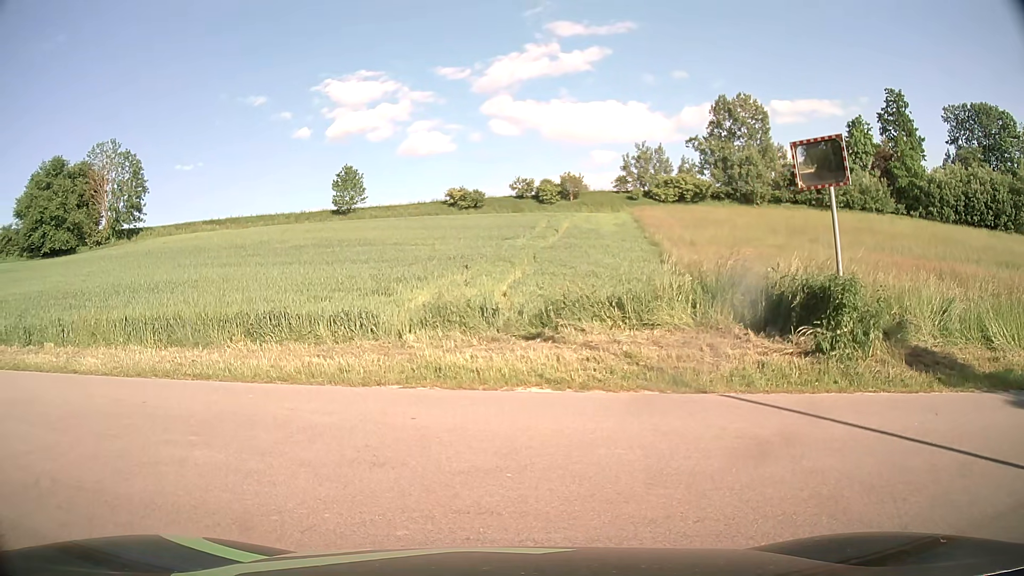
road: residential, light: Day
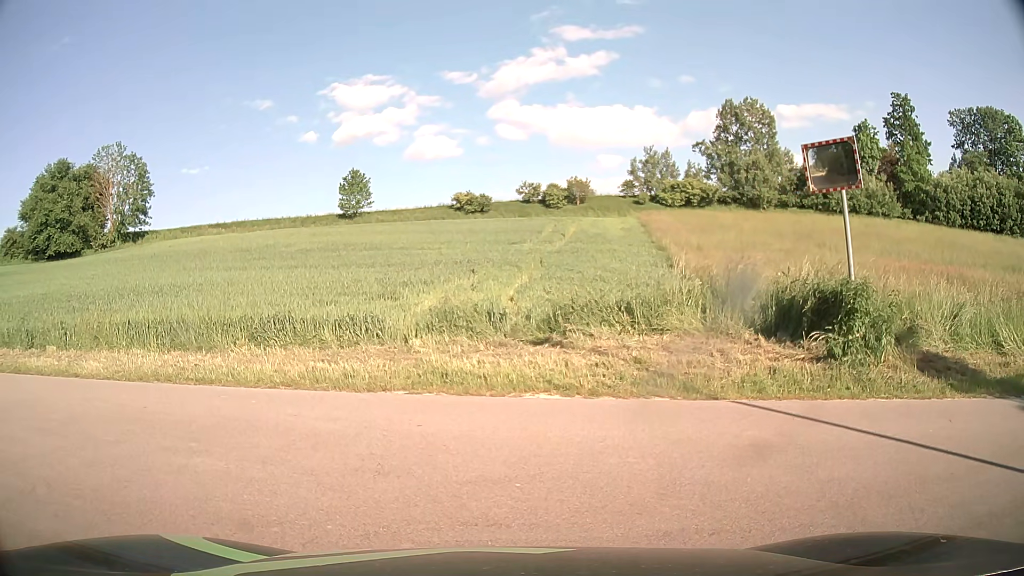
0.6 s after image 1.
(0.0, +0.2) m; 0°
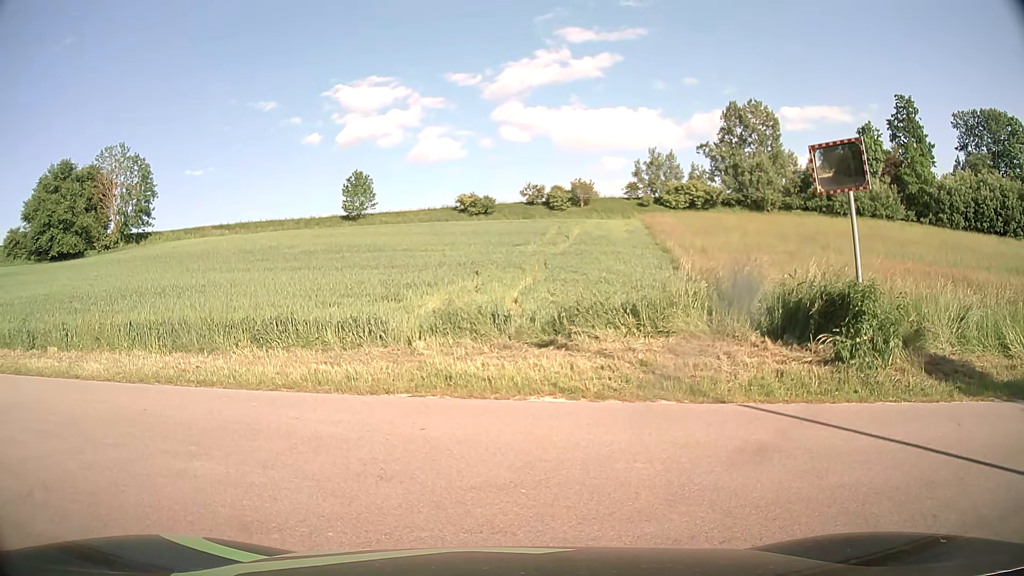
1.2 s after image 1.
(0.0, +0.1) m; 0°
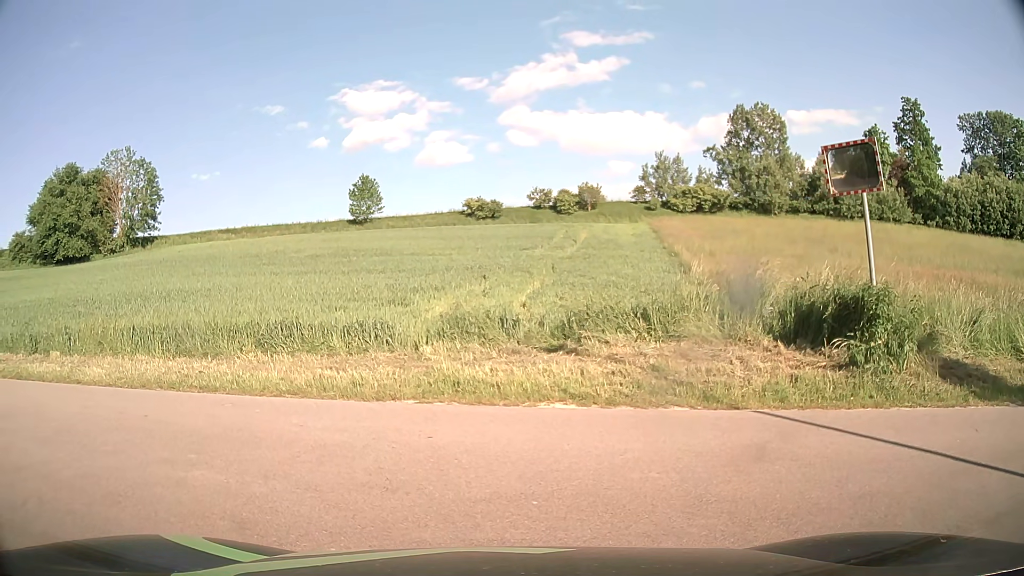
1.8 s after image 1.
(0.0, +0.2) m; 0°
